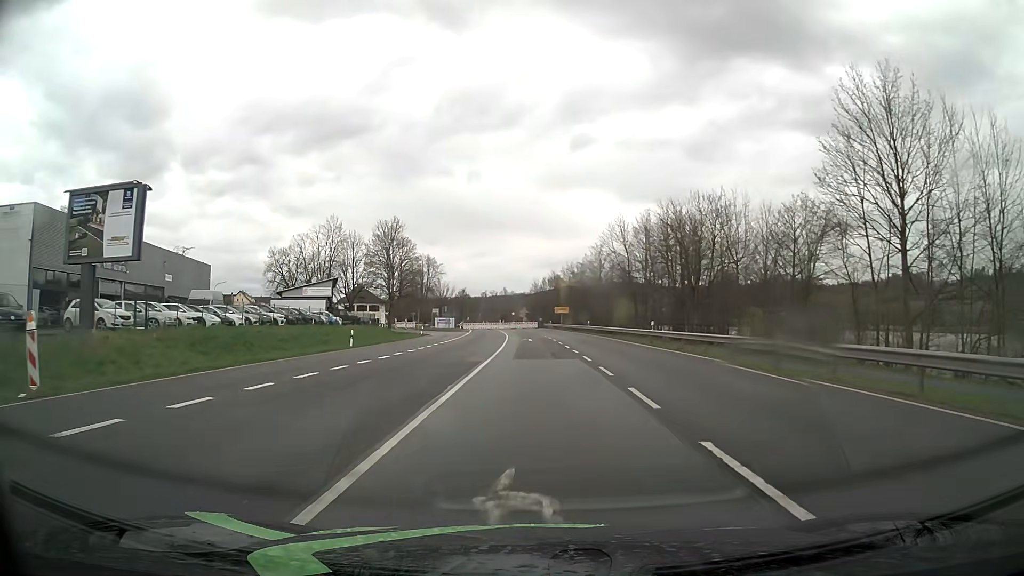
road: primary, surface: asphalt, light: Day
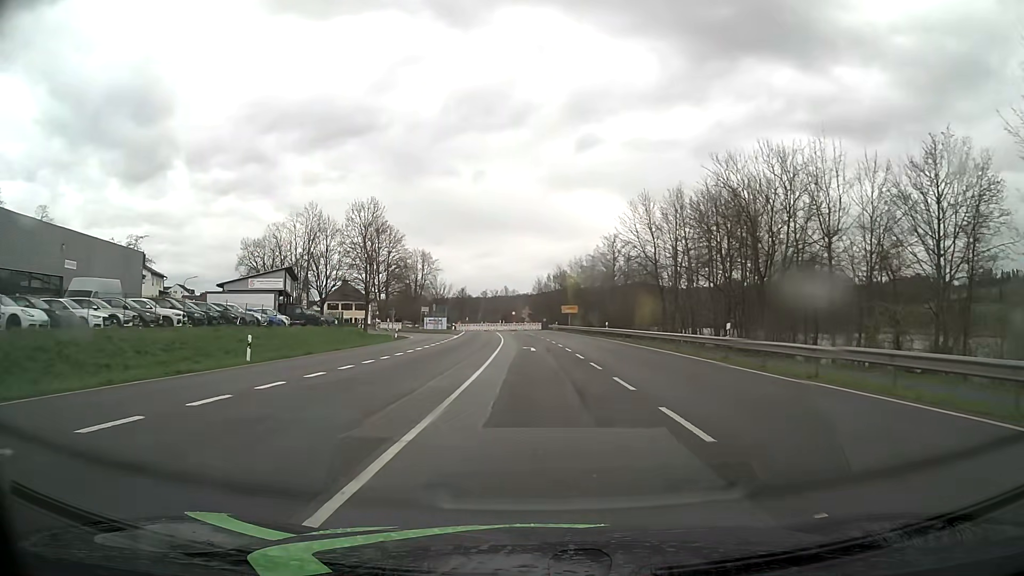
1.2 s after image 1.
(-0.1, +15.0) m; -1°
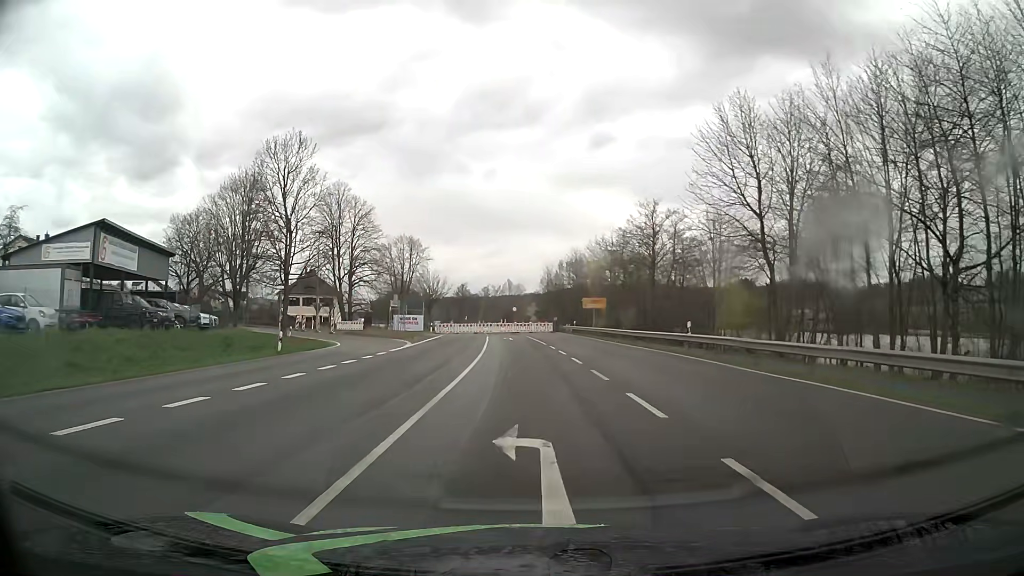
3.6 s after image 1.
(-0.1, +27.9) m; -1°
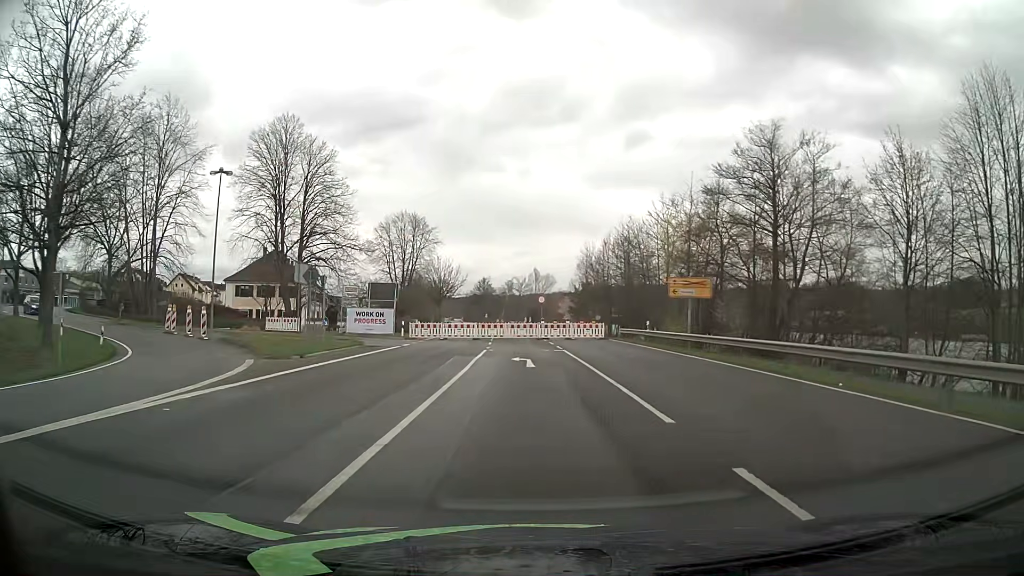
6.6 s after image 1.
(-0.6, +29.6) m; -2°
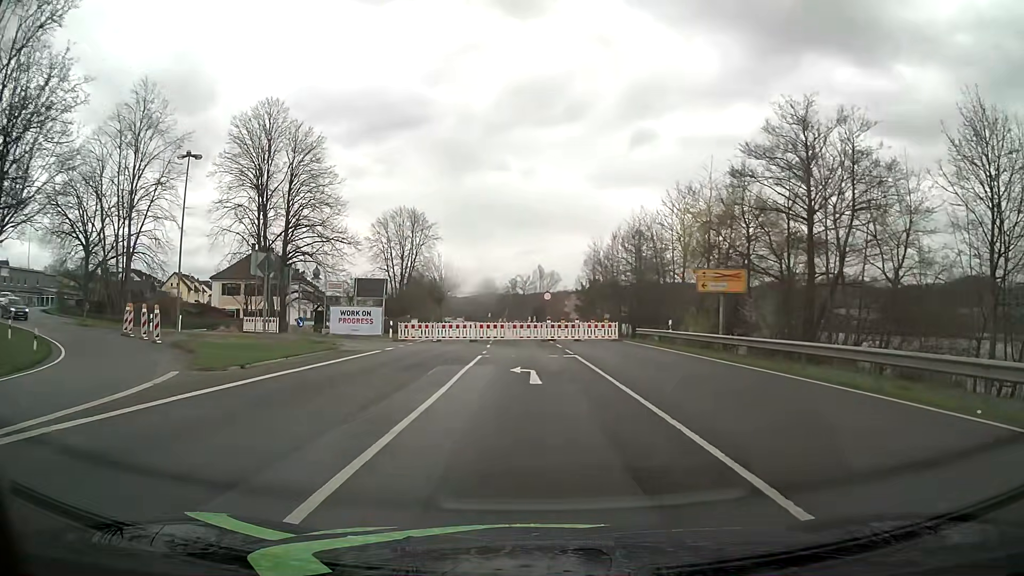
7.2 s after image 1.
(0.0, +5.0) m; 0°
(0, +10) (0, +20) (-3, +30) (-9, +37) (-19, +40) (-29, +41) (-38, +43) (-47, +48) (-53, +56) (-57, +65) m
